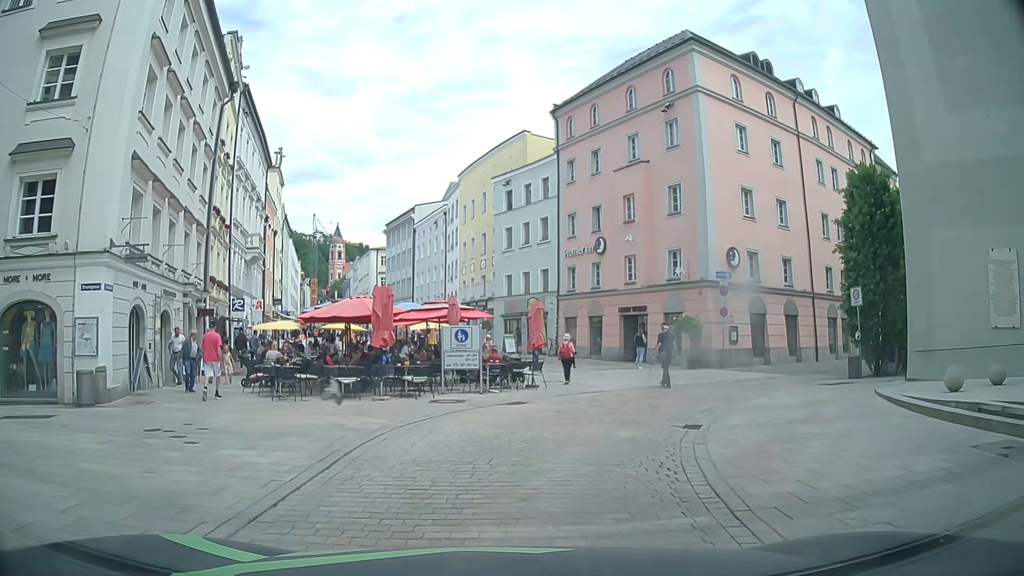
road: residential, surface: paving_stones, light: Day
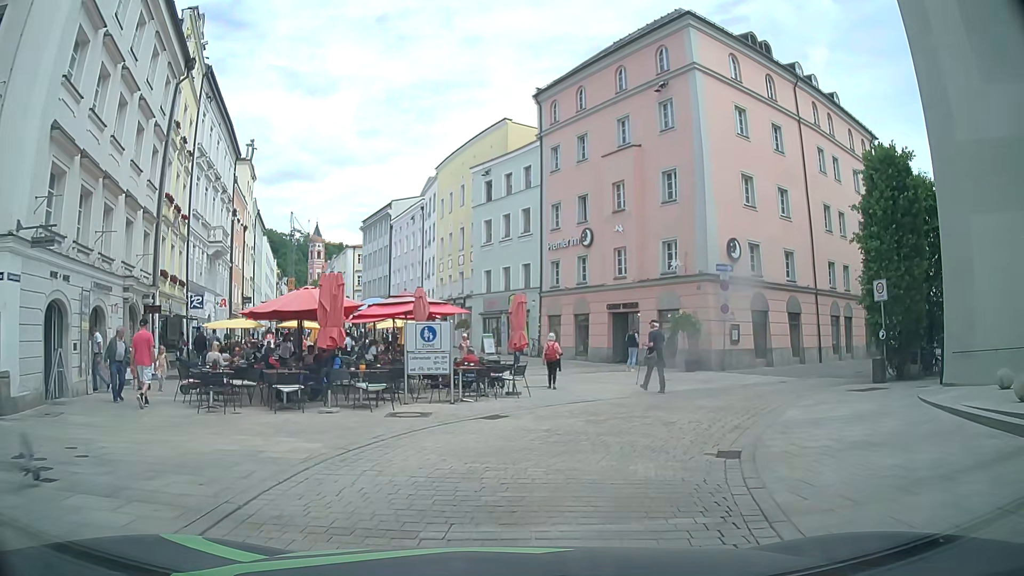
(0.0, +2.9) m; +1°
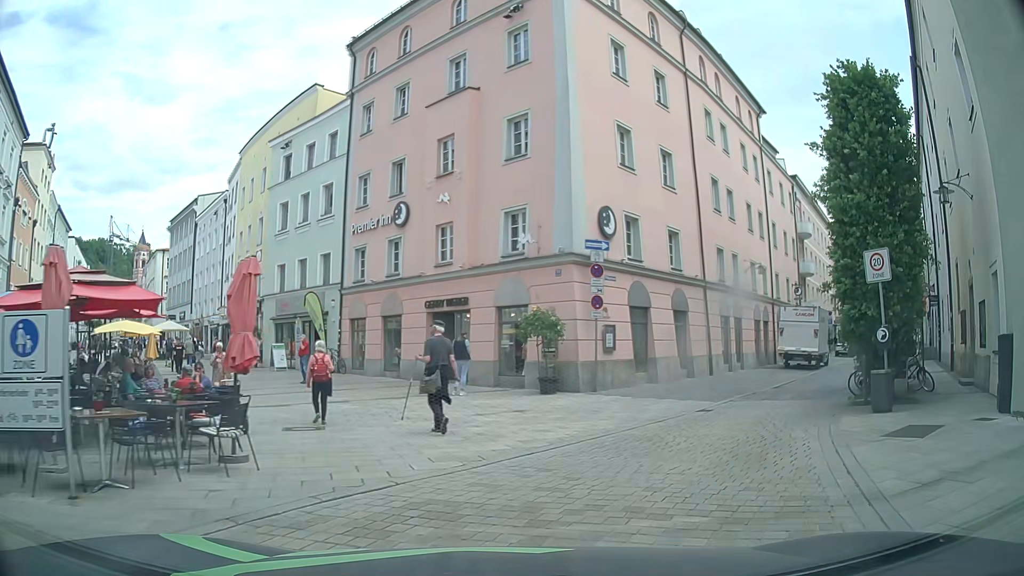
(+0.9, +8.4) m; +15°
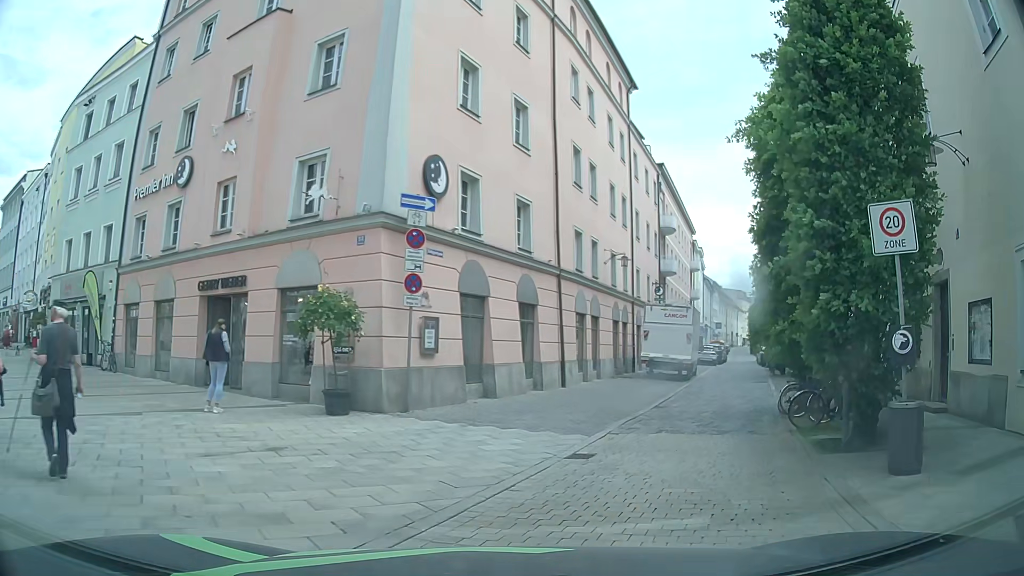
(+0.7, +5.7) m; +13°
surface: sett
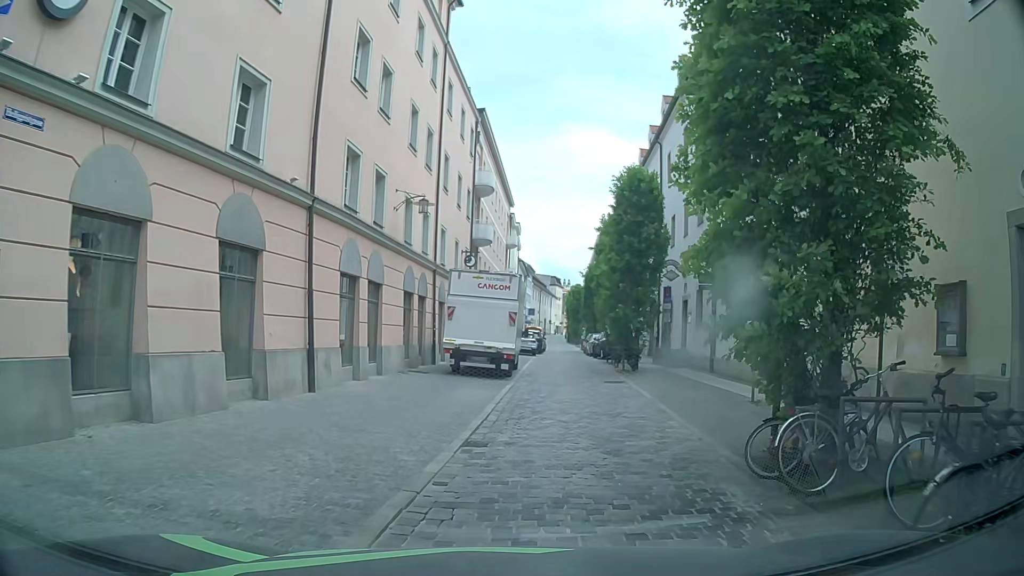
(+1.6, +8.4) m; +18°
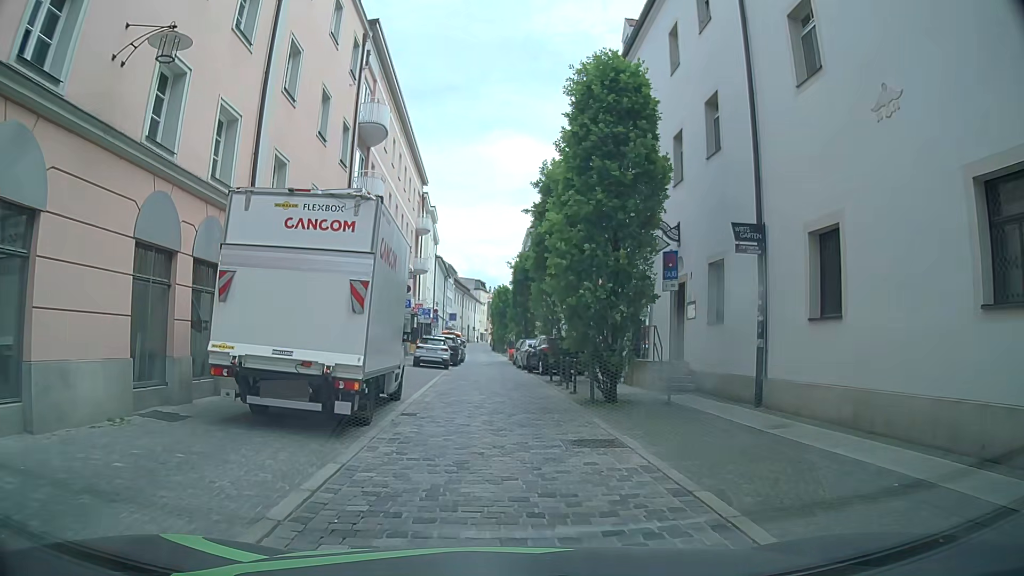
(+1.4, +11.7) m; +9°
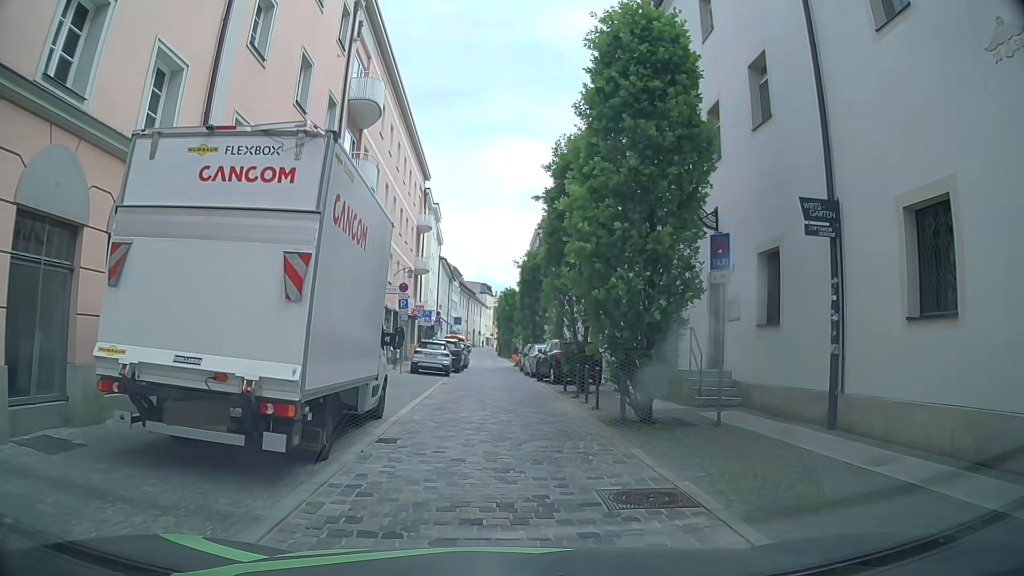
(0.0, +3.0) m; 0°
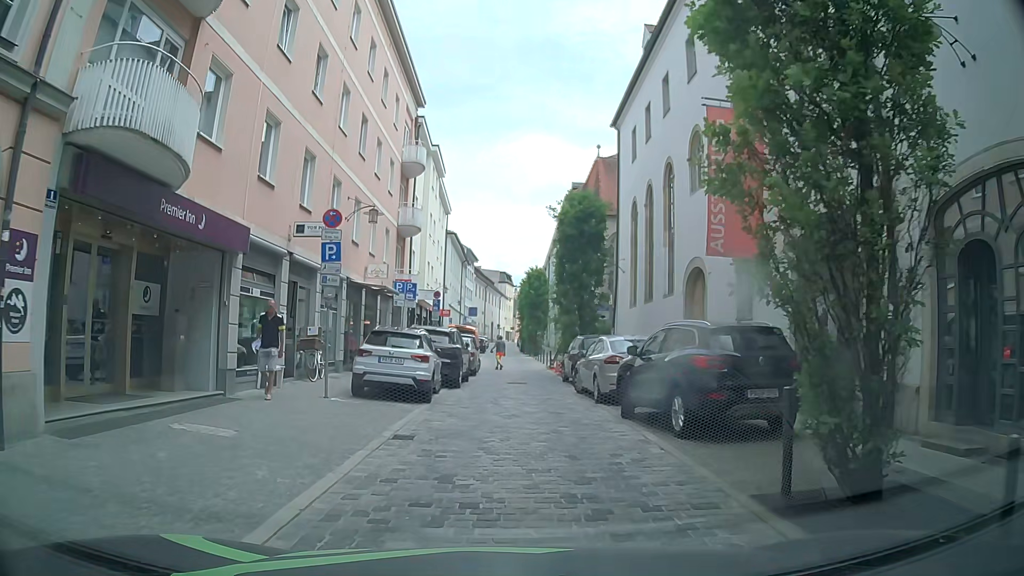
(-0.6, +15.0) m; -3°
